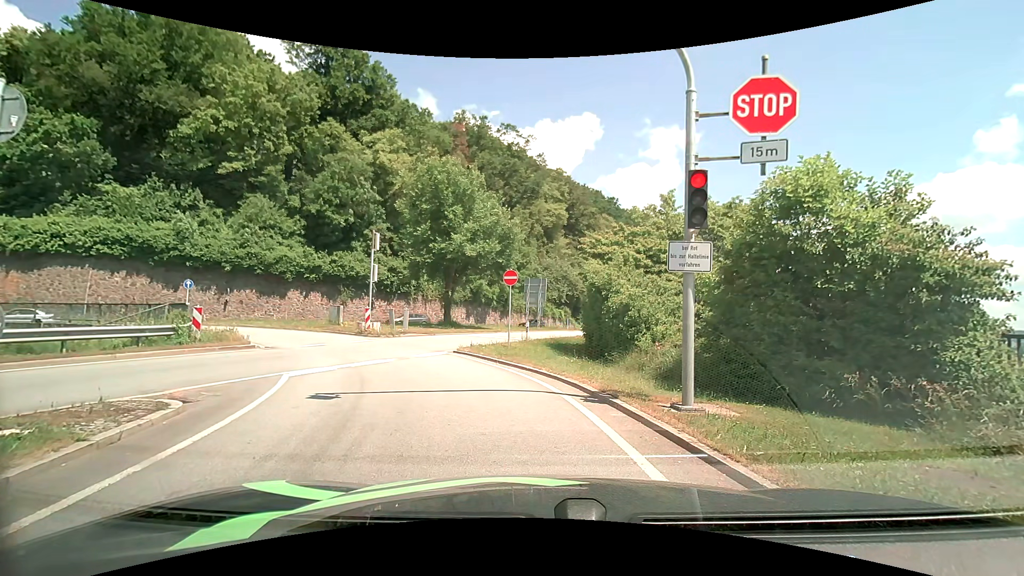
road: primary_link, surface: asphalt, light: Day
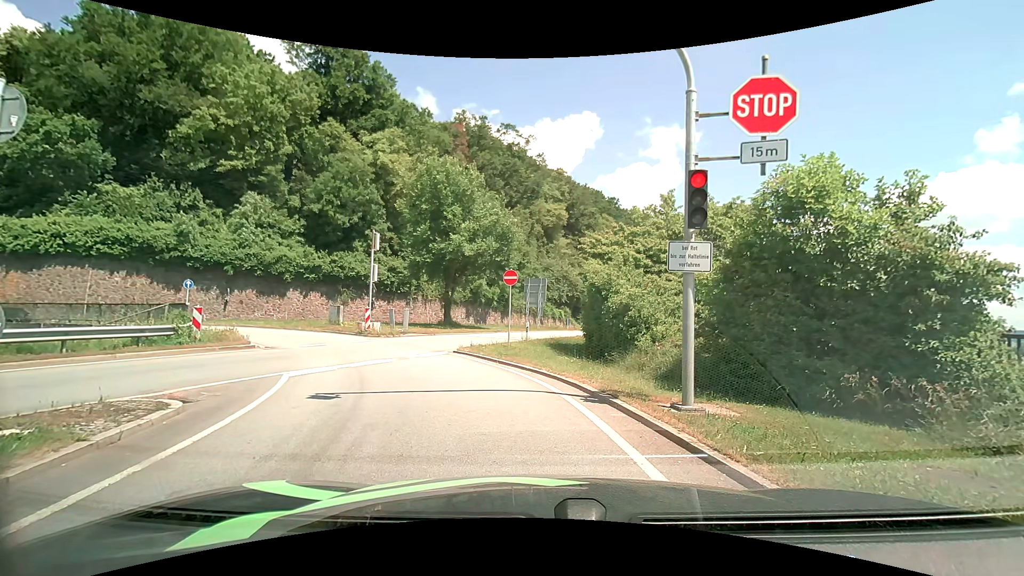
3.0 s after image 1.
(0.0, 0.0) m; 0°
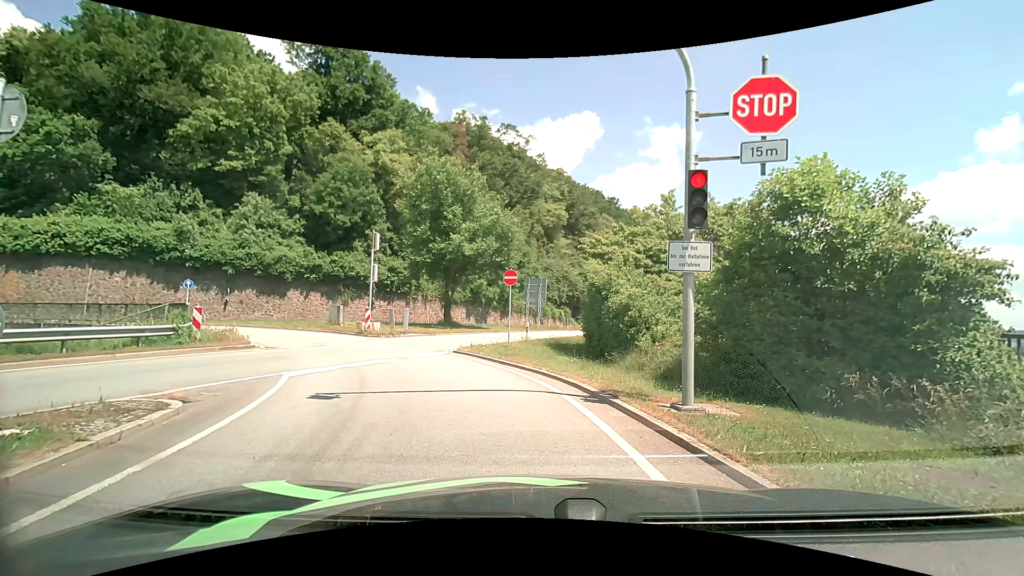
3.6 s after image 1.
(0.0, 0.0) m; 0°
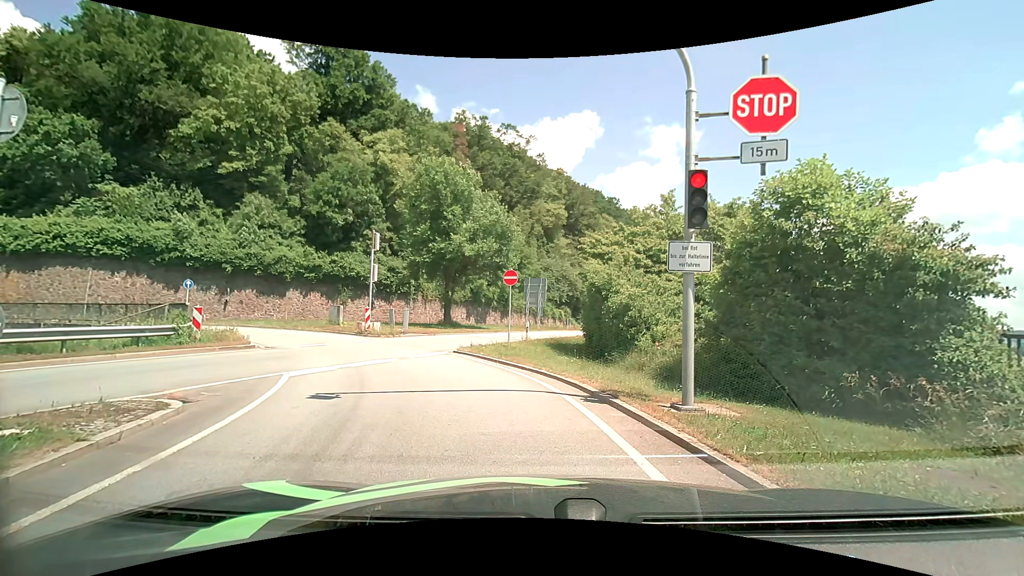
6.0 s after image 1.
(0.0, 0.0) m; 0°
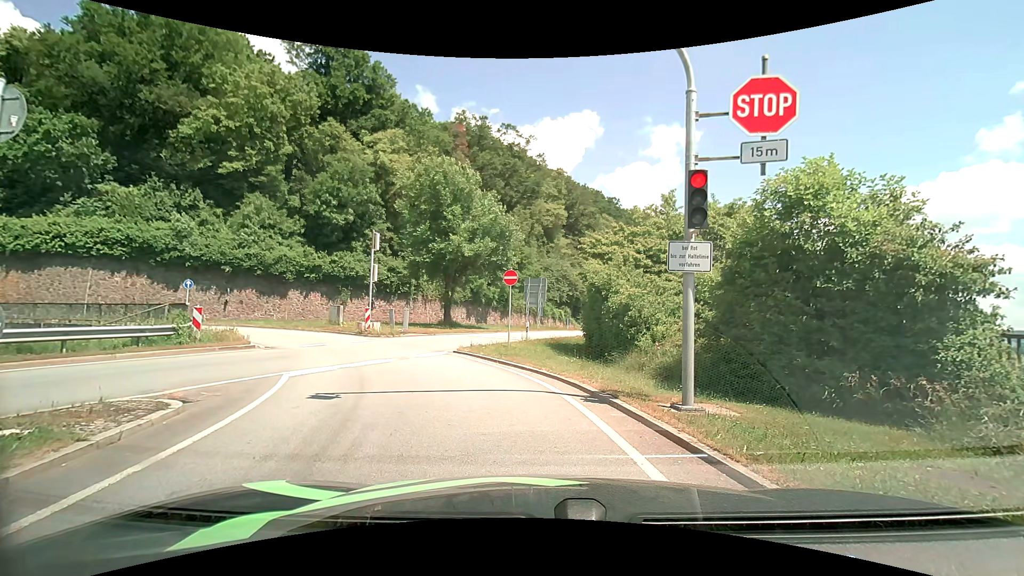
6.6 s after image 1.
(0.0, 0.0) m; 0°
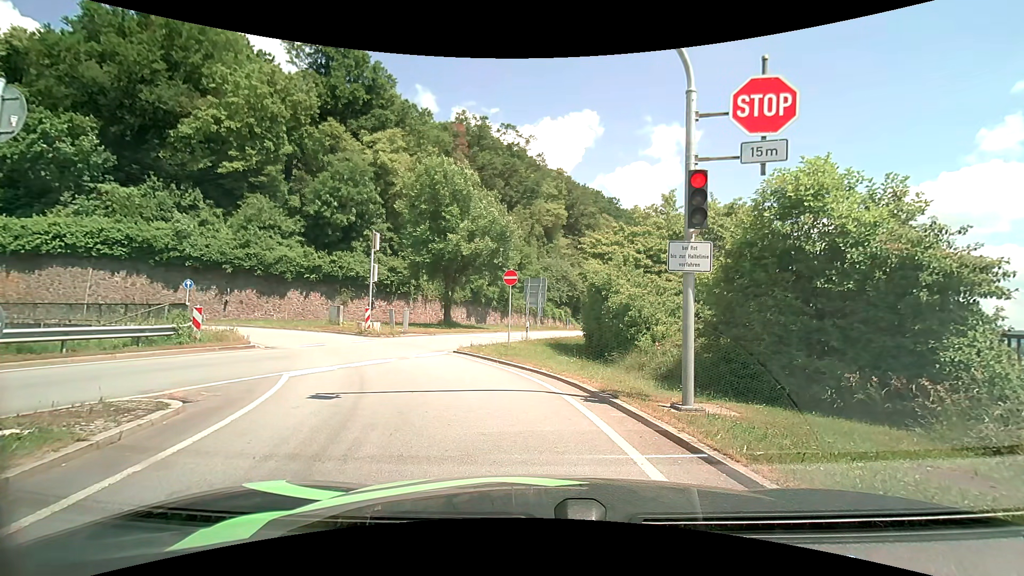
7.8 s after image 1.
(0.0, 0.0) m; 0°
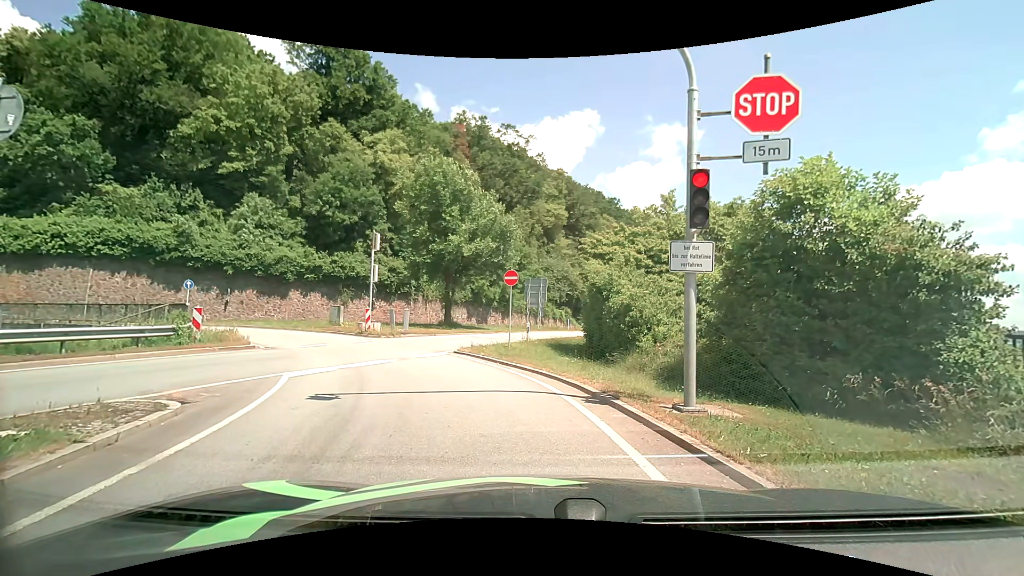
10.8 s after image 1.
(0.0, 0.0) m; 0°
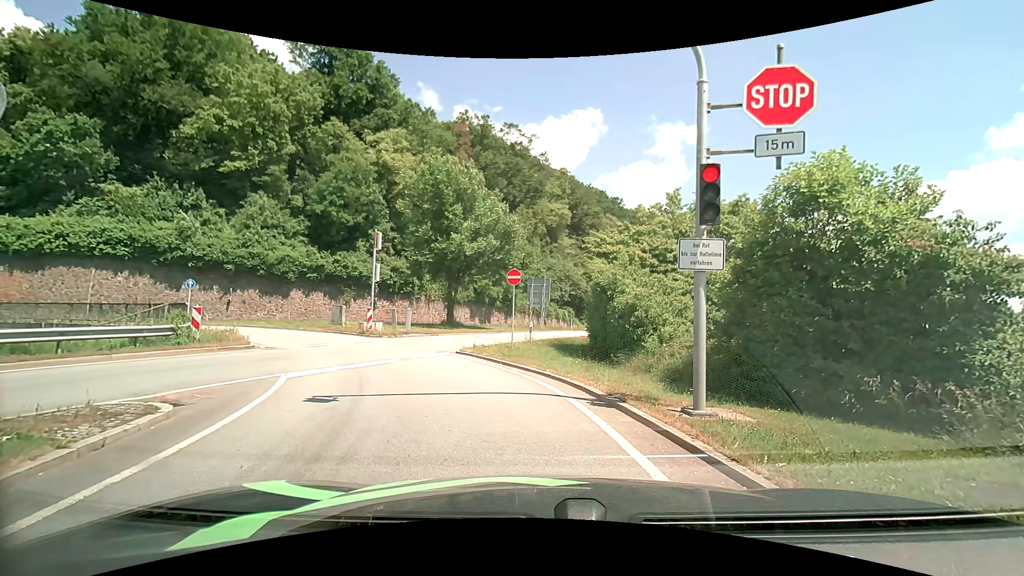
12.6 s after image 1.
(0.0, +0.2) m; 0°
(-2, +10) (-7, +18) (-14, +25) (-24, +28) (-34, +28) (-43, +26) (-53, +23) (-62, +19) (-72, +17) (-82, +15) m
